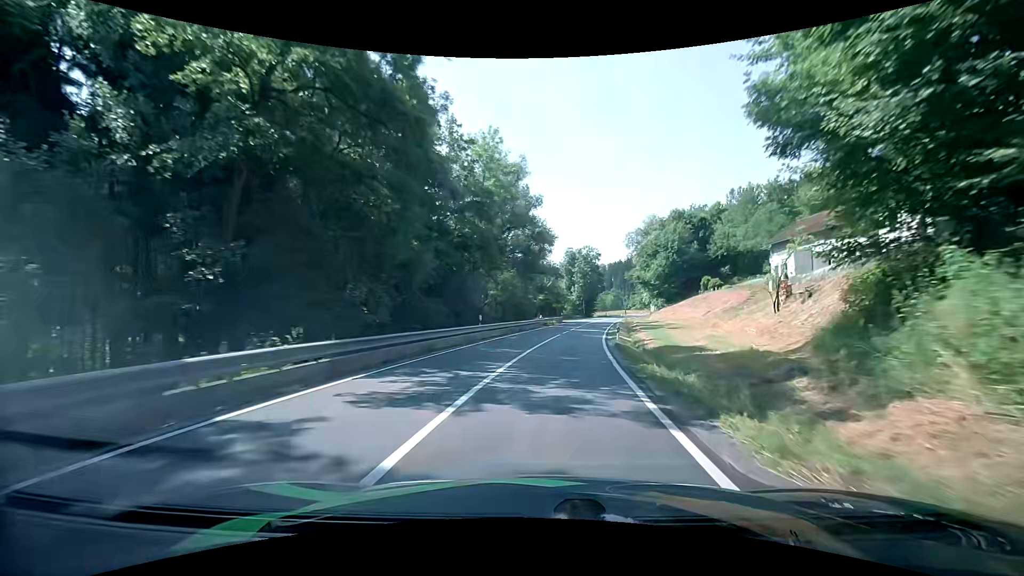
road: secondary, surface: asphalt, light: Day
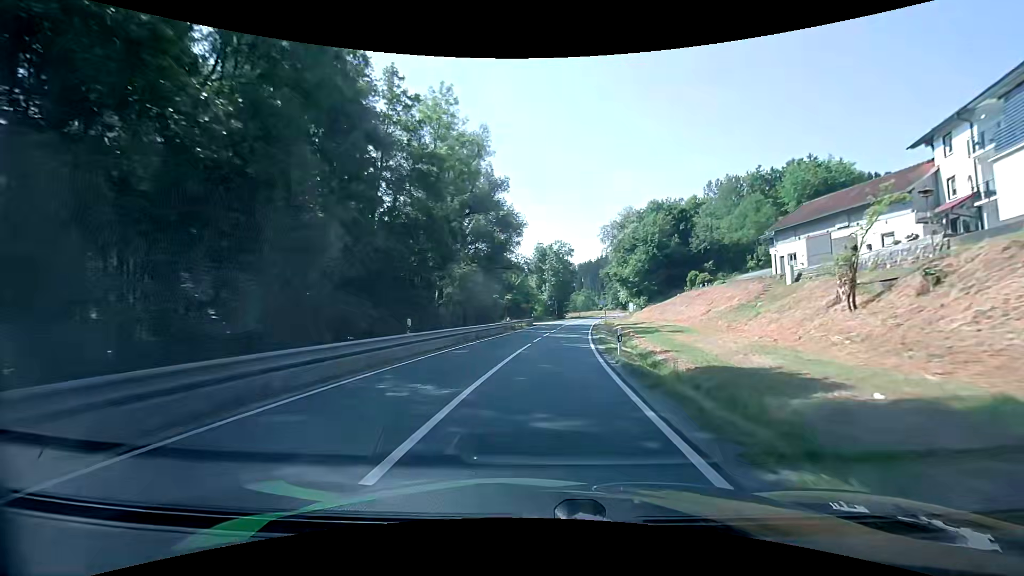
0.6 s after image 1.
(+0.2, +9.3) m; +3°
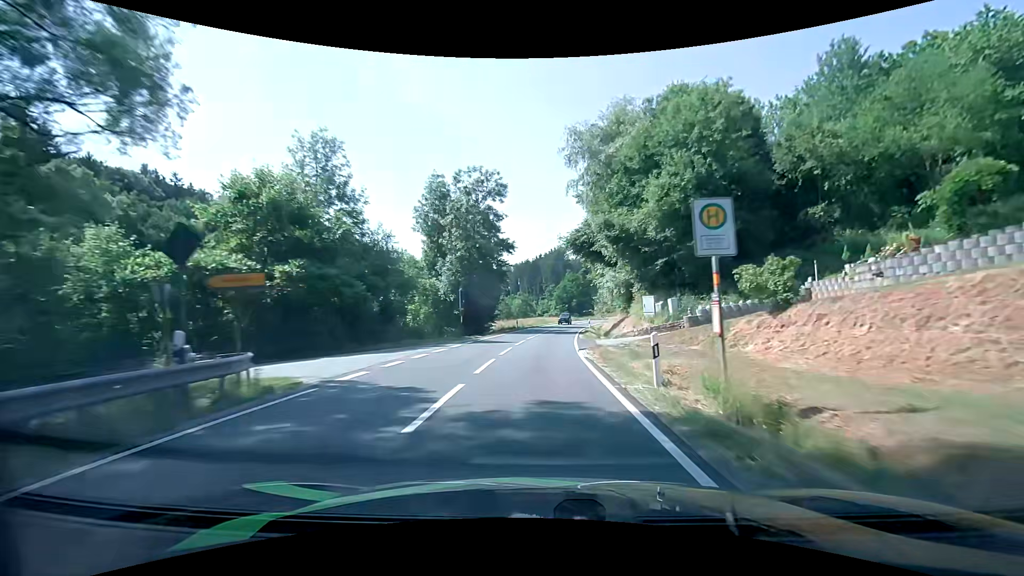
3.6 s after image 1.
(+3.4, +49.5) m; +7°
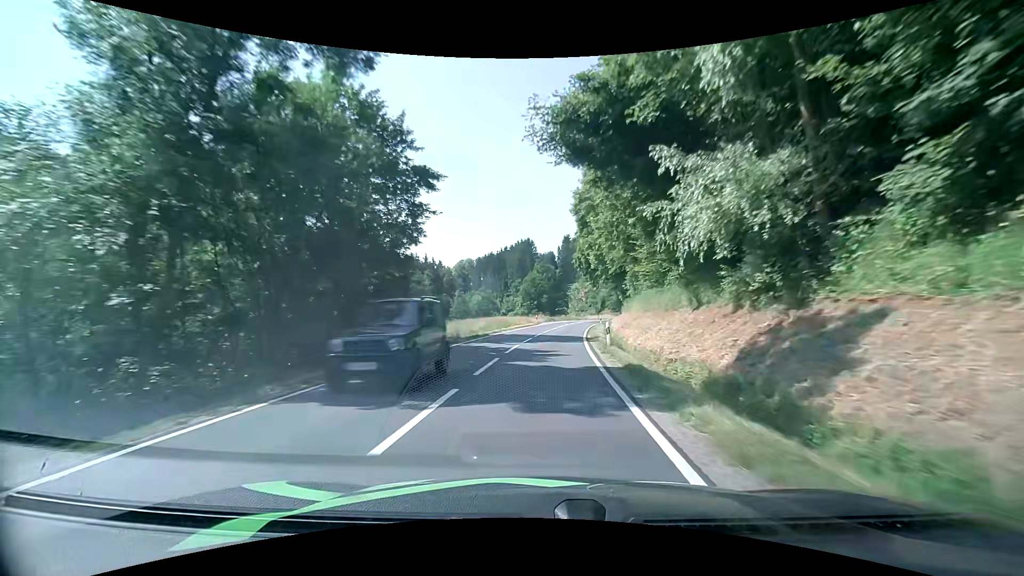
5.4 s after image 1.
(+1.0, +31.2) m; +4°
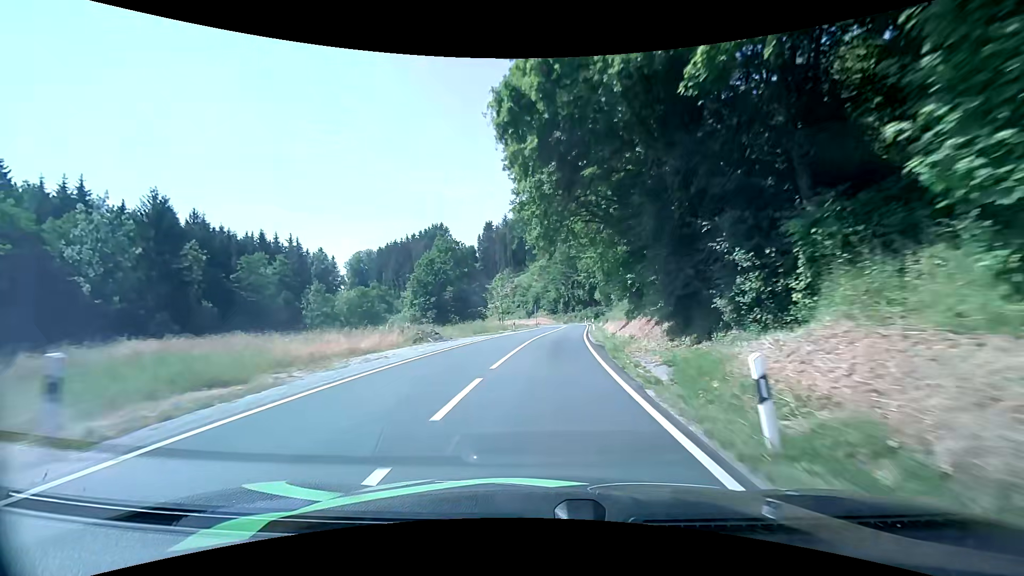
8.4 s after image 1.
(+3.5, +52.6) m; +8°
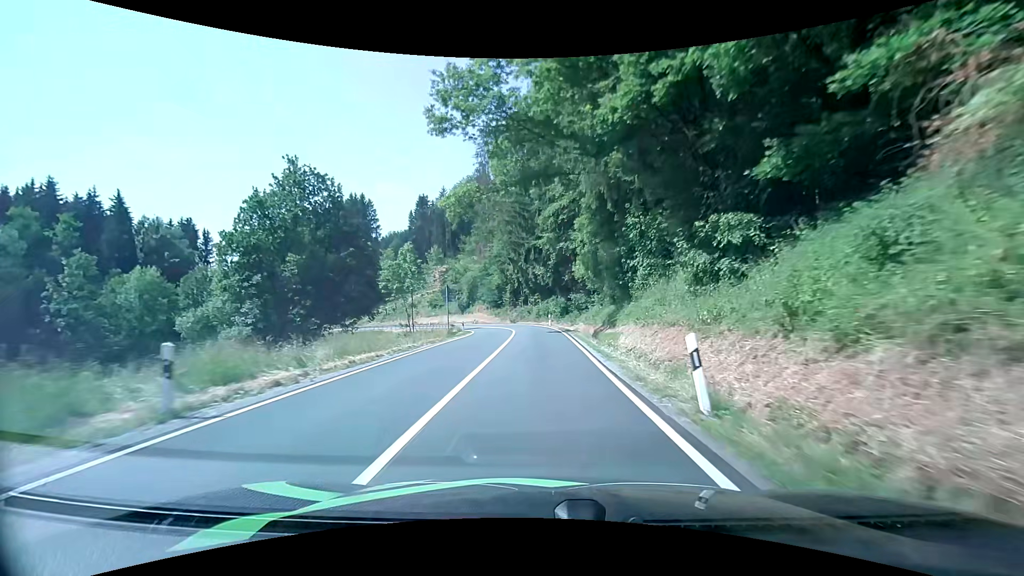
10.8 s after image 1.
(+2.1, +38.7) m; +7°
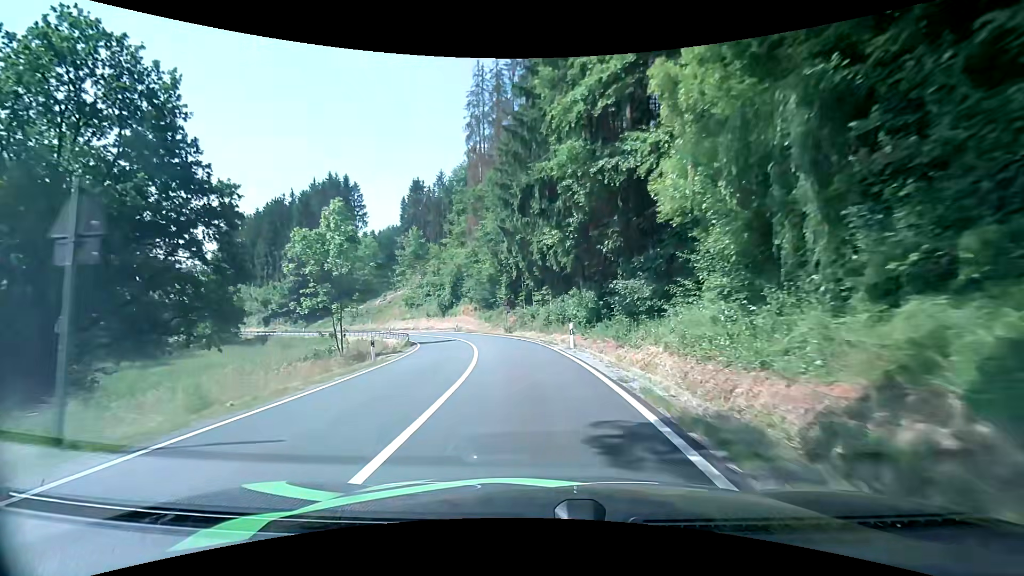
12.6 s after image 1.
(-0.1, +25.4) m; -1°
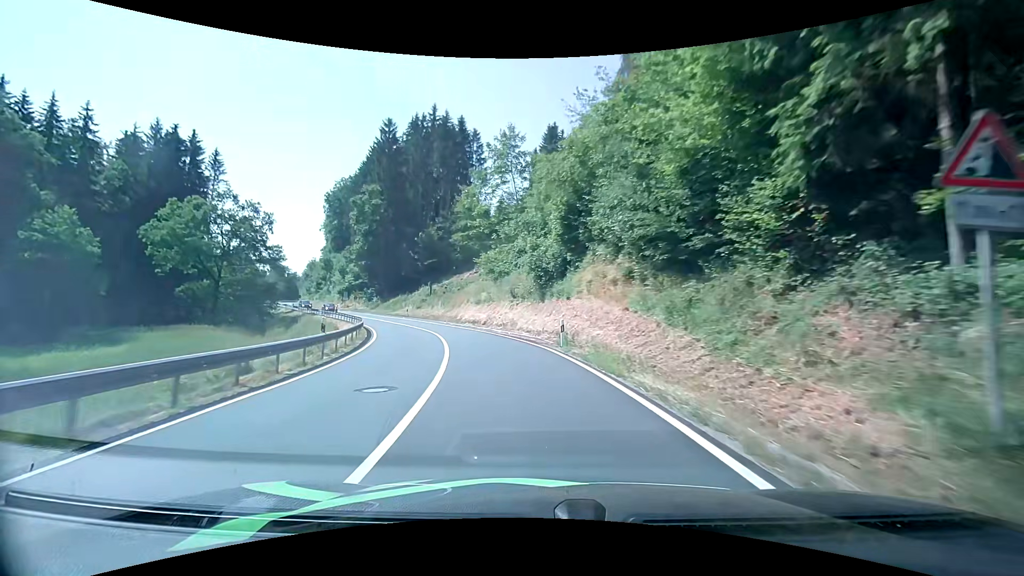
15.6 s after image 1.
(-4.7, +41.9) m; -16°
(0, +10) (-2, +20) (-4, +30) (-8, +39) (-12, +48) (-17, +57) (-23, +65) (-28, +73) (-34, +81) (-40, +90) m
